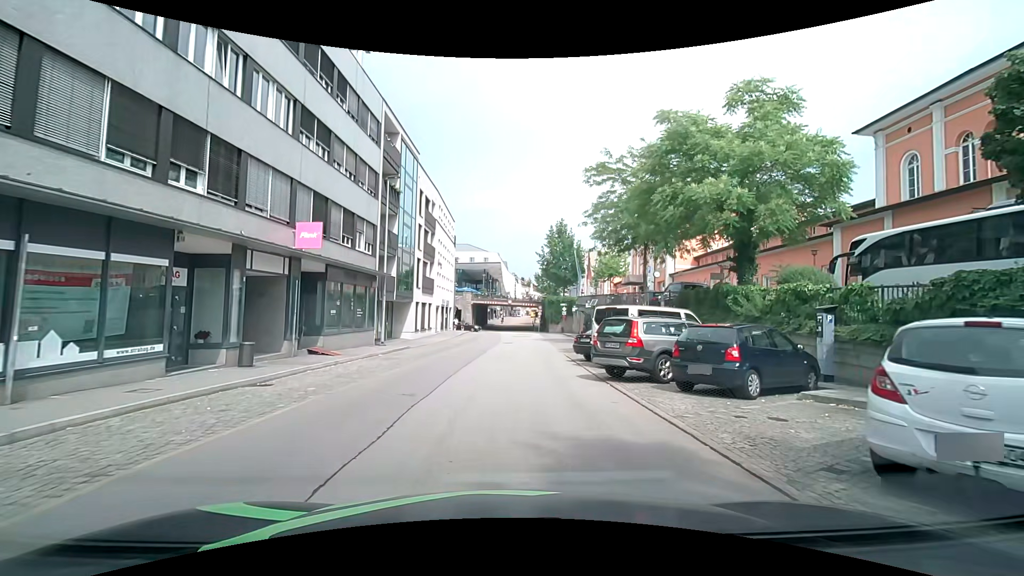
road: residential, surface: asphalt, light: Day
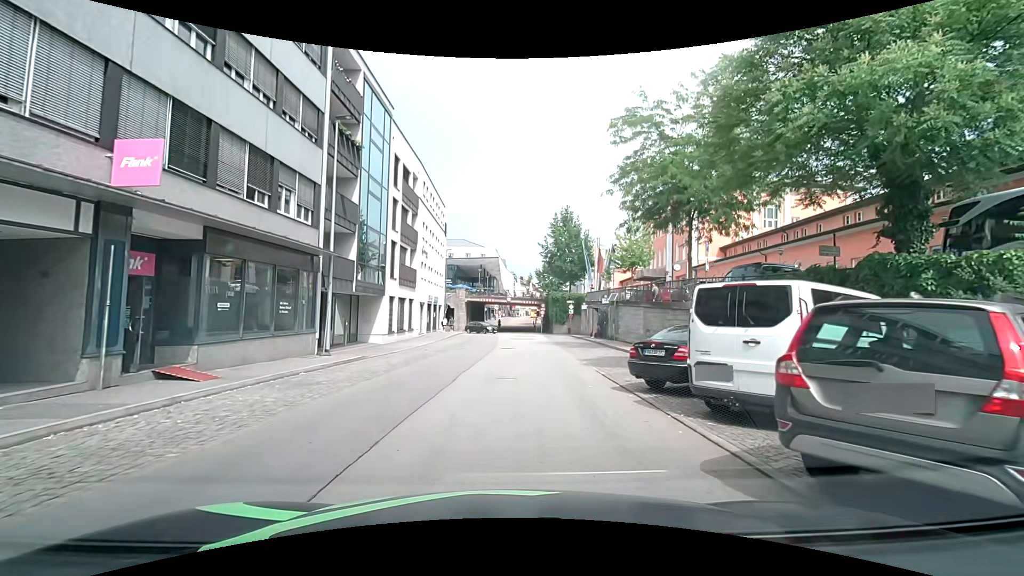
(0.0, +8.9) m; 0°
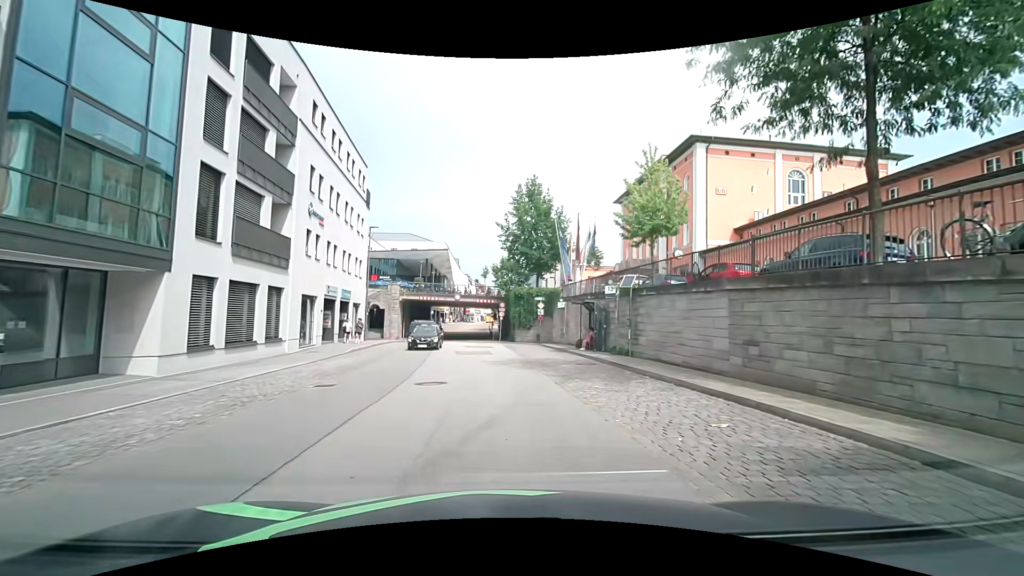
(+0.6, +16.3) m; +4°
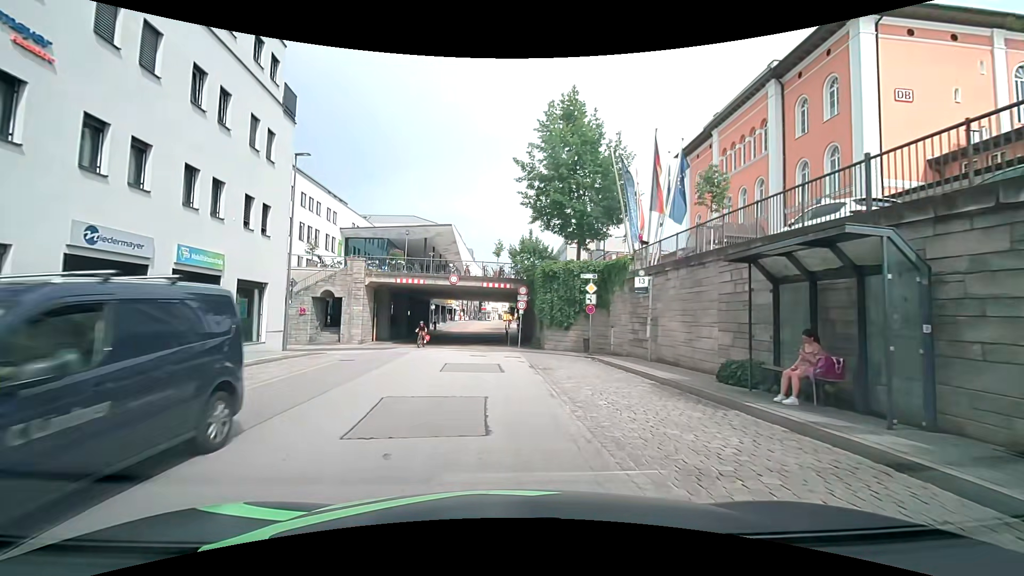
(+0.2, +18.9) m; 0°
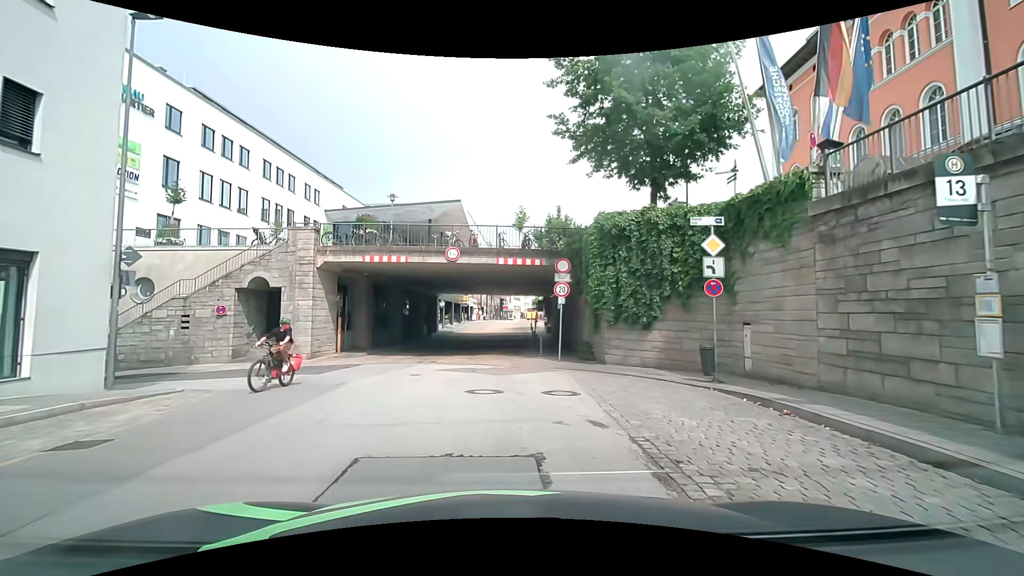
(-0.4, +12.5) m; -2°
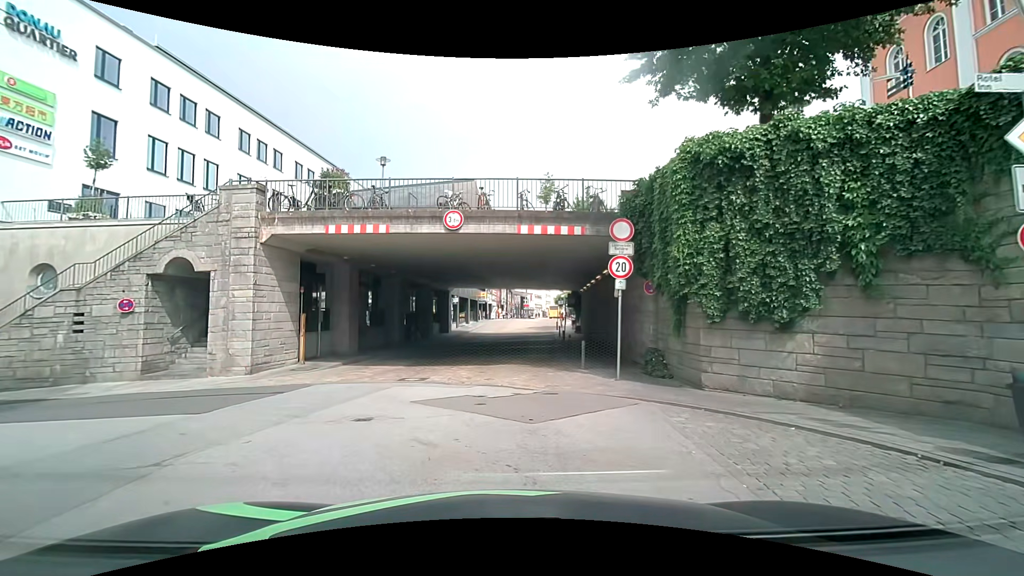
(-0.2, +6.9) m; -2°
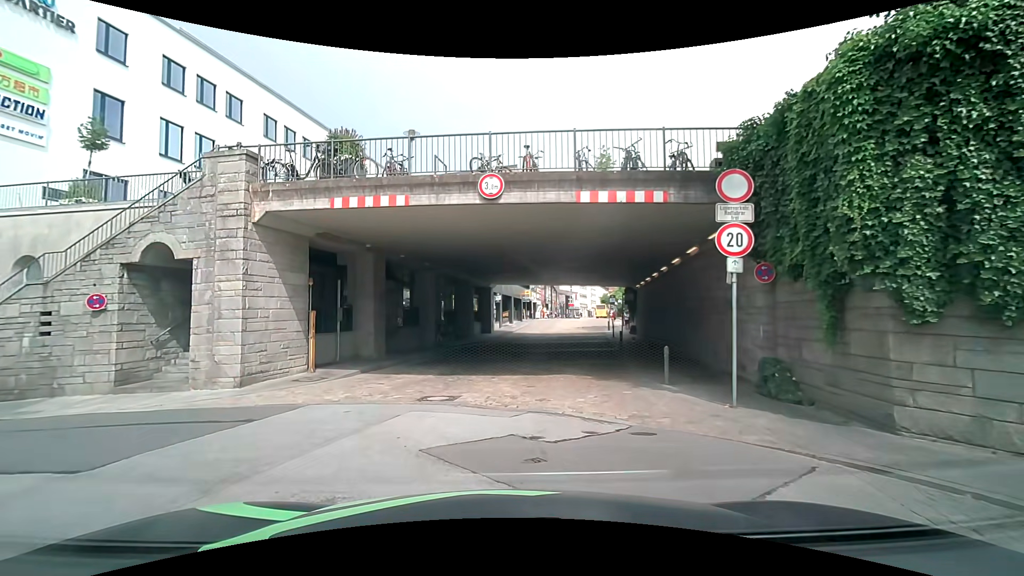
(-0.2, +3.7) m; -6°
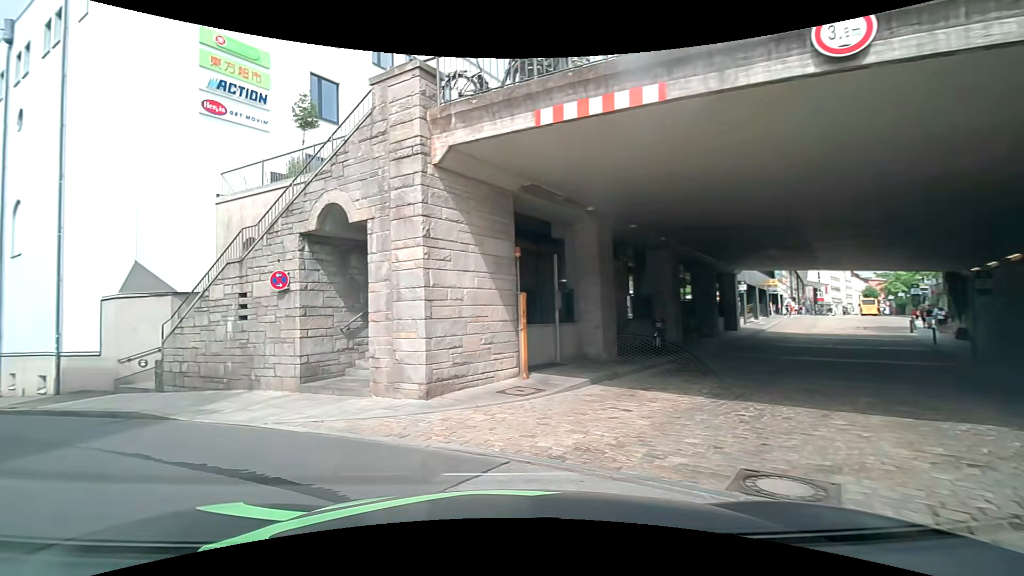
(-0.9, +5.3) m; -22°
